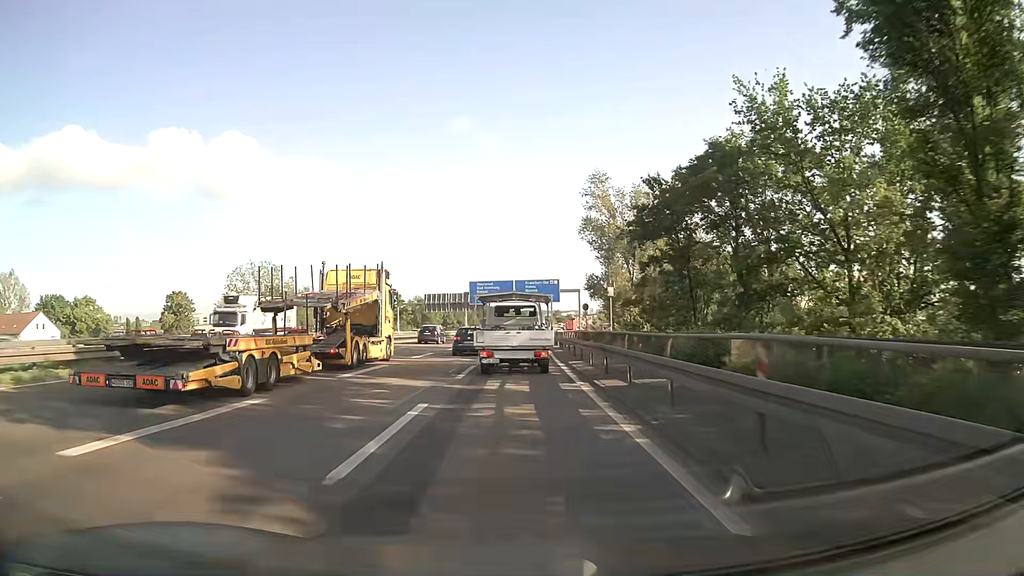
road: motorway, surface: asphalt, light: Day
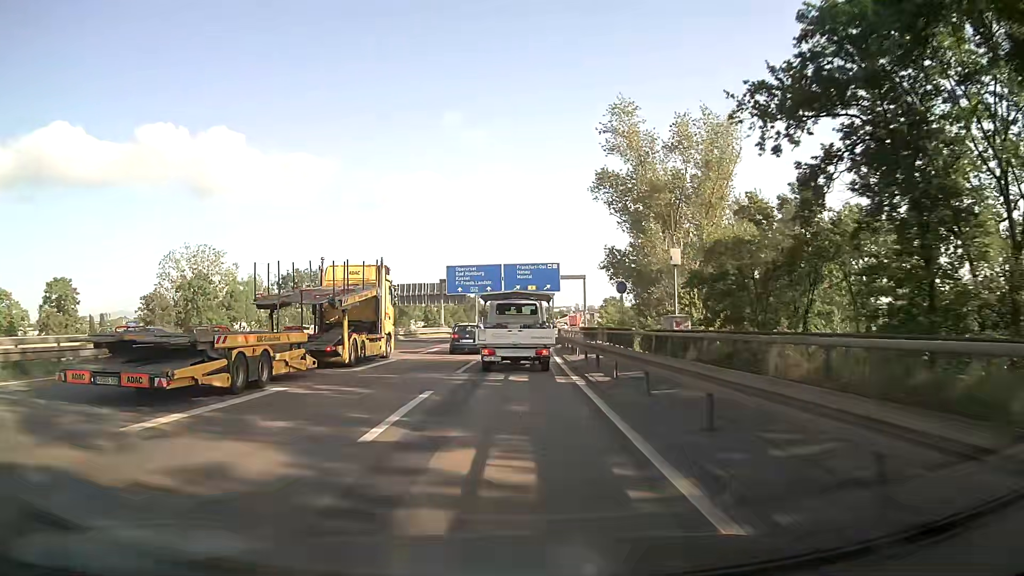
(+0.2, +22.6) m; +1°
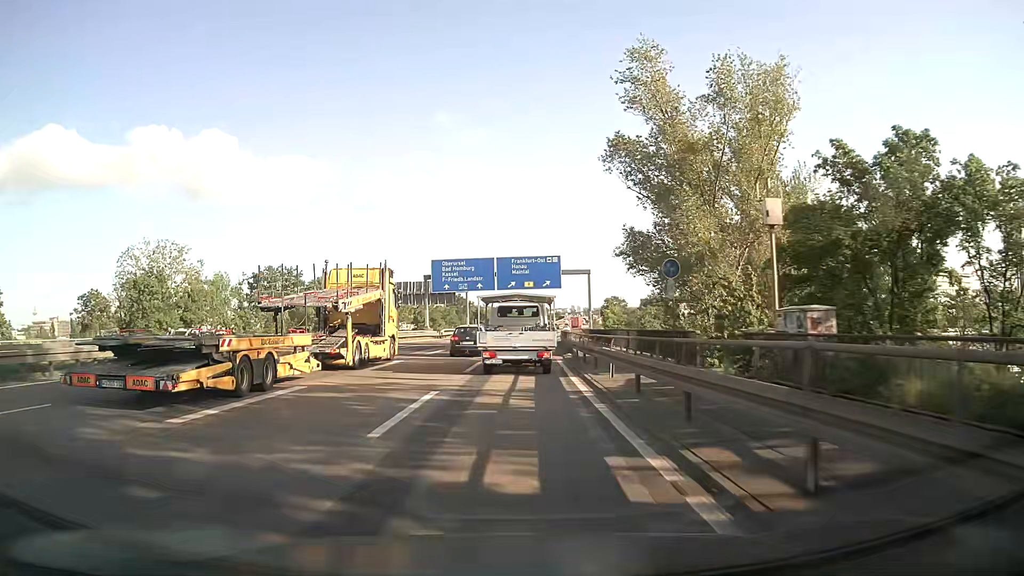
(0.0, +11.1) m; 0°
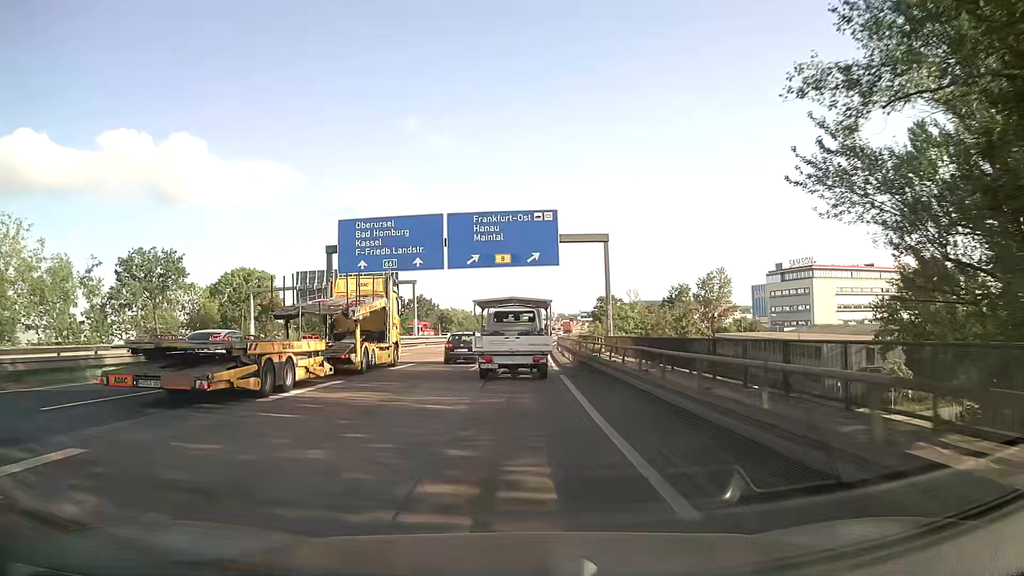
(+0.5, +32.4) m; +2°
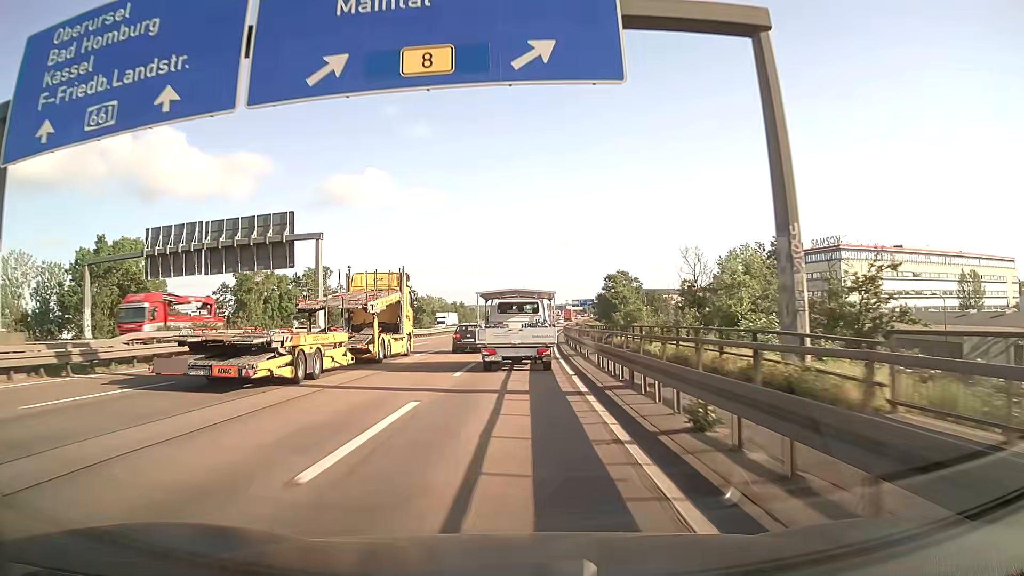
(+0.5, +32.2) m; +1°
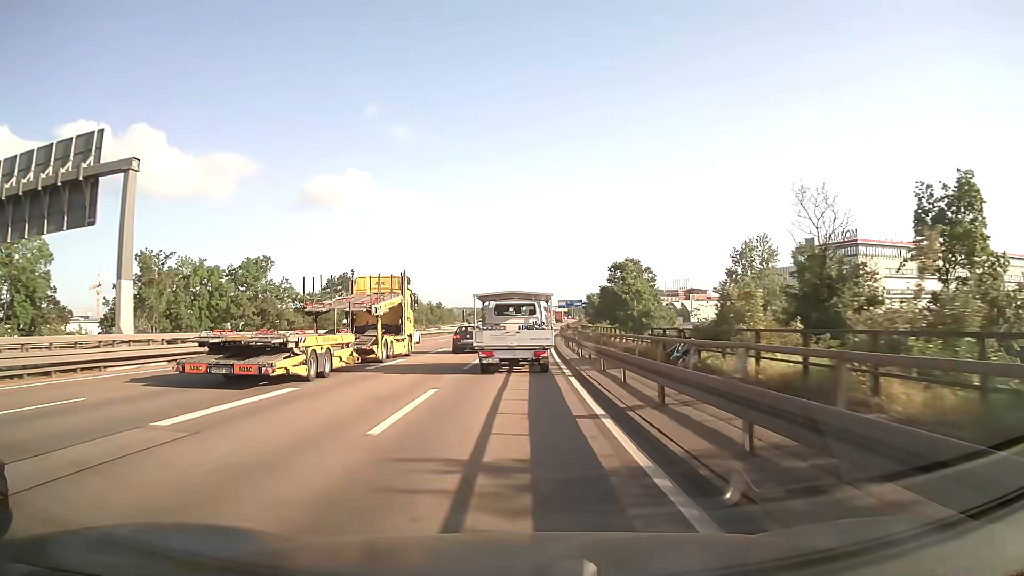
(+0.3, +21.8) m; +2°
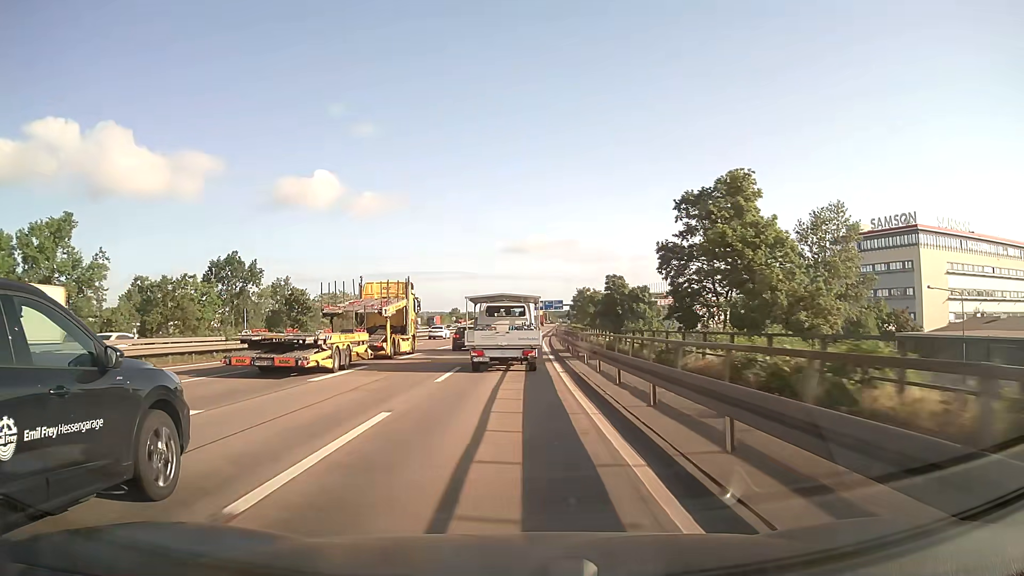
(+0.9, +43.9) m; +2°
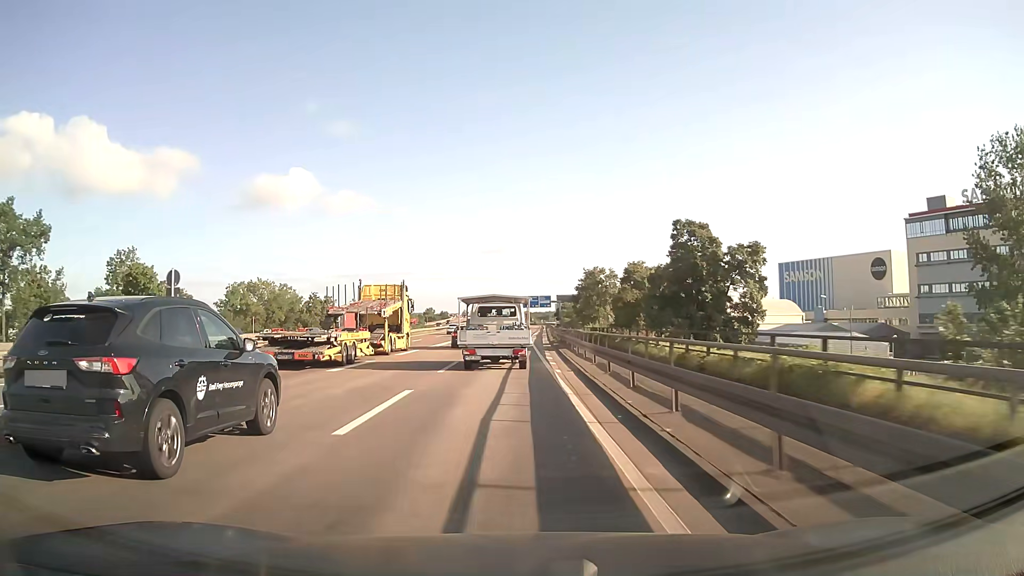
(+0.7, +45.2) m; +2°
(0, +10) (0, +20) (0, +30) (0, +40) (0, +50) (0, +60) (0, +70) (+1, +80) (+1, +90) (+2, +100) m
